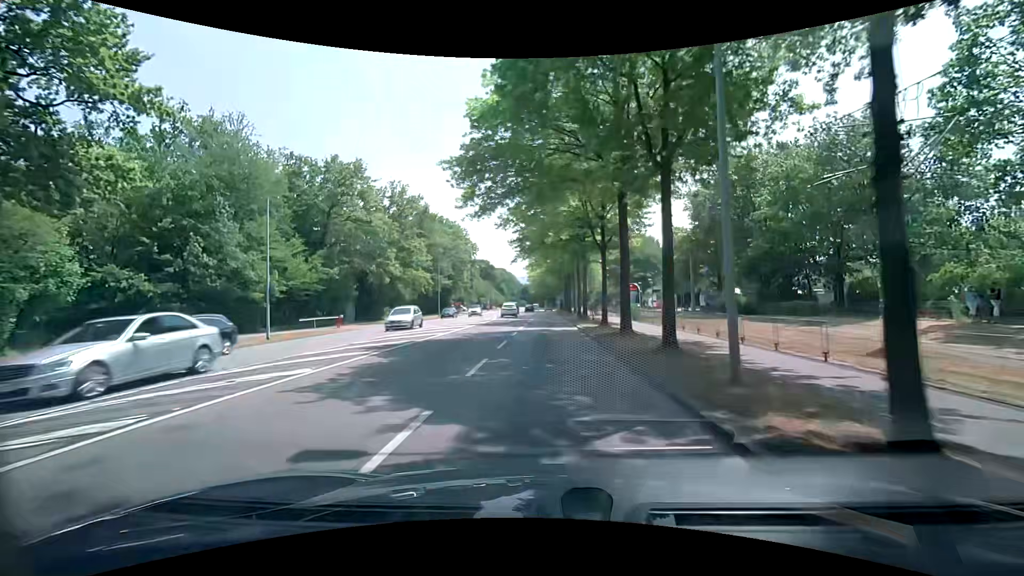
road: secondary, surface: asphalt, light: Day
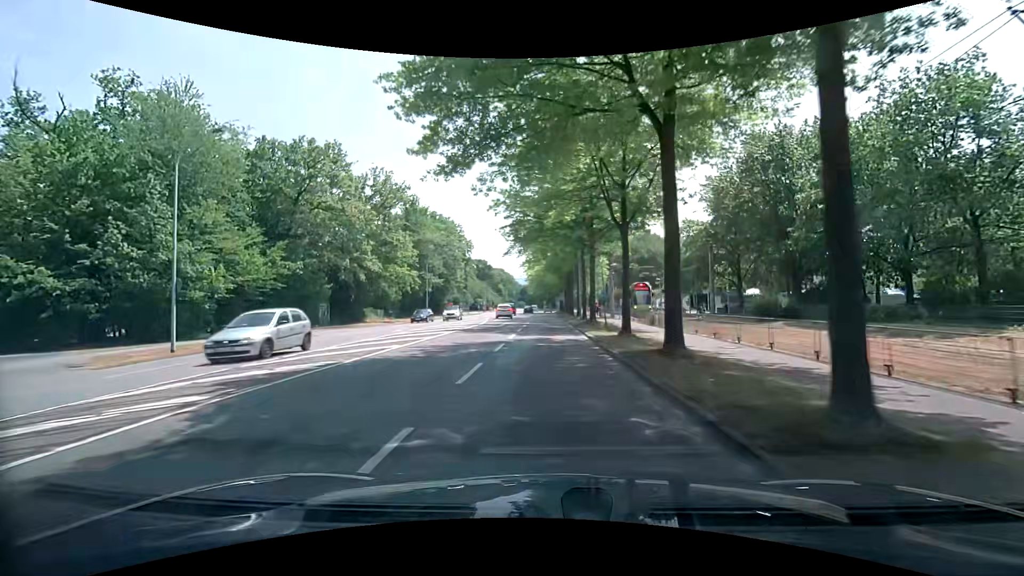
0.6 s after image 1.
(0.0, +6.9) m; 0°
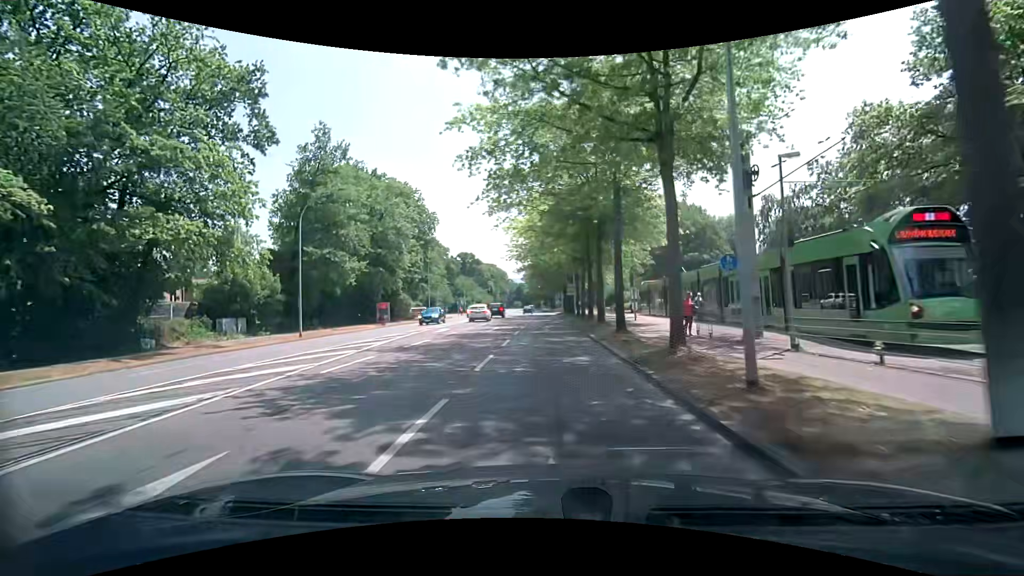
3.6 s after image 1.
(+0.1, +34.7) m; 0°
(0, +10) (0, +20) (0, +30) (0, +40) (0, +50) (0, +60) (0, +70) (0, +80) (0, +90) (0, +100) m
